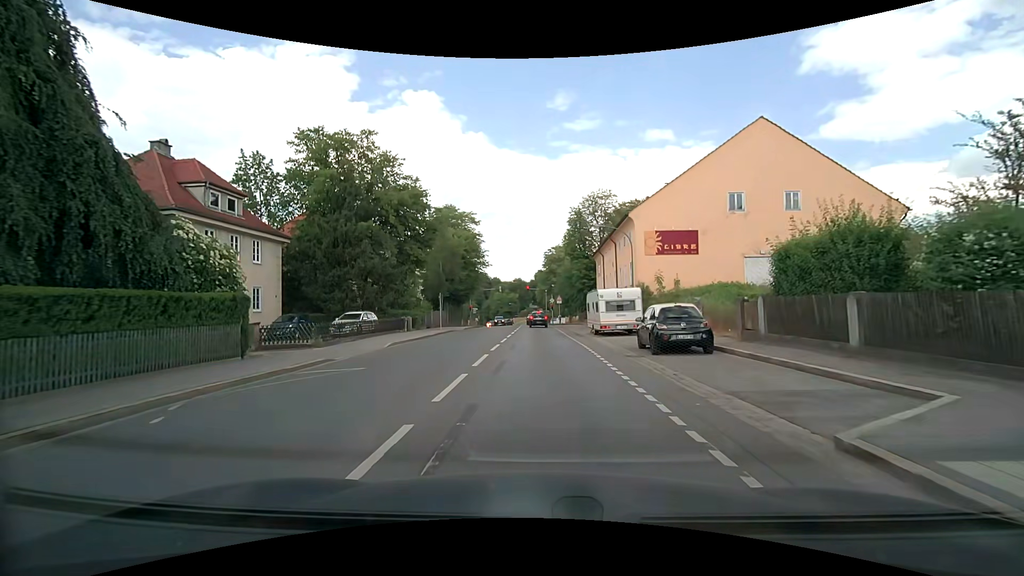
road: secondary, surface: asphalt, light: Day
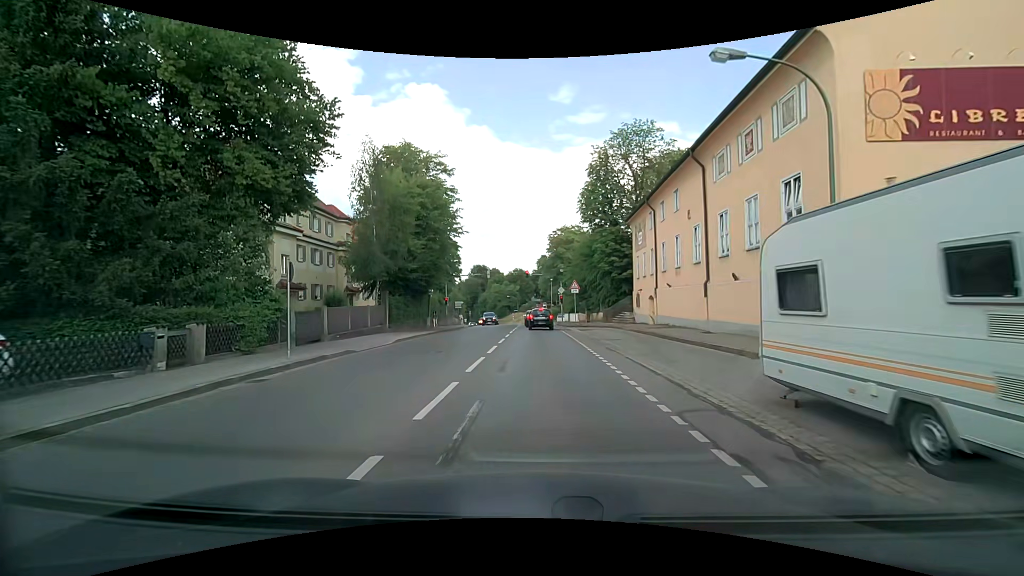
(0.0, +23.6) m; -1°
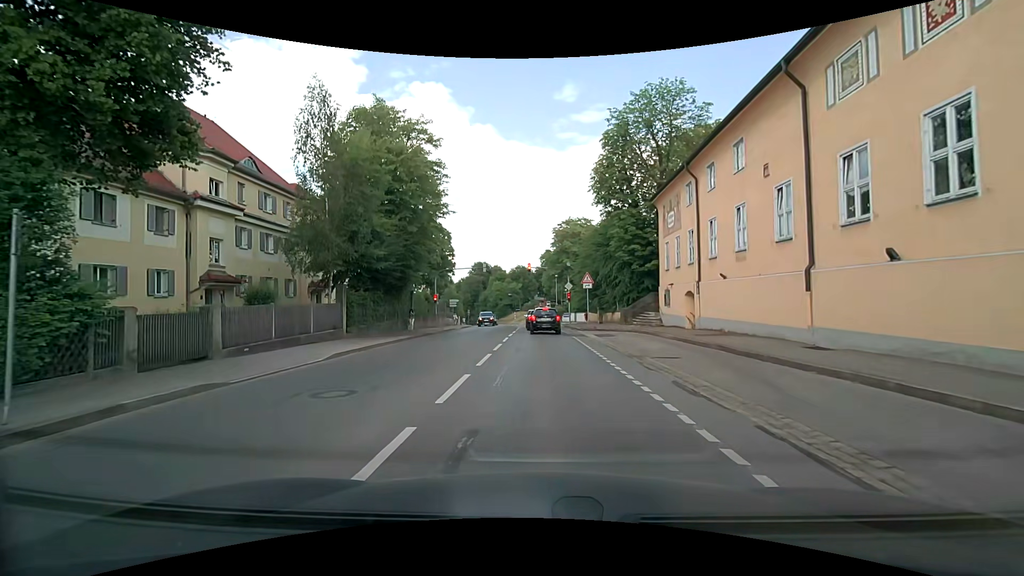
(0.0, +7.8) m; 0°
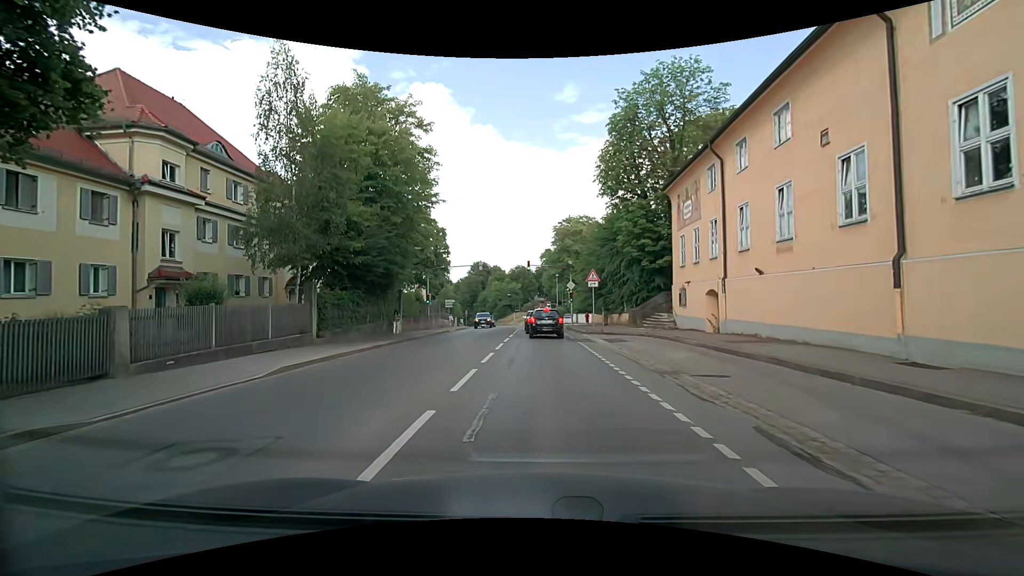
(0.0, +3.3) m; 0°
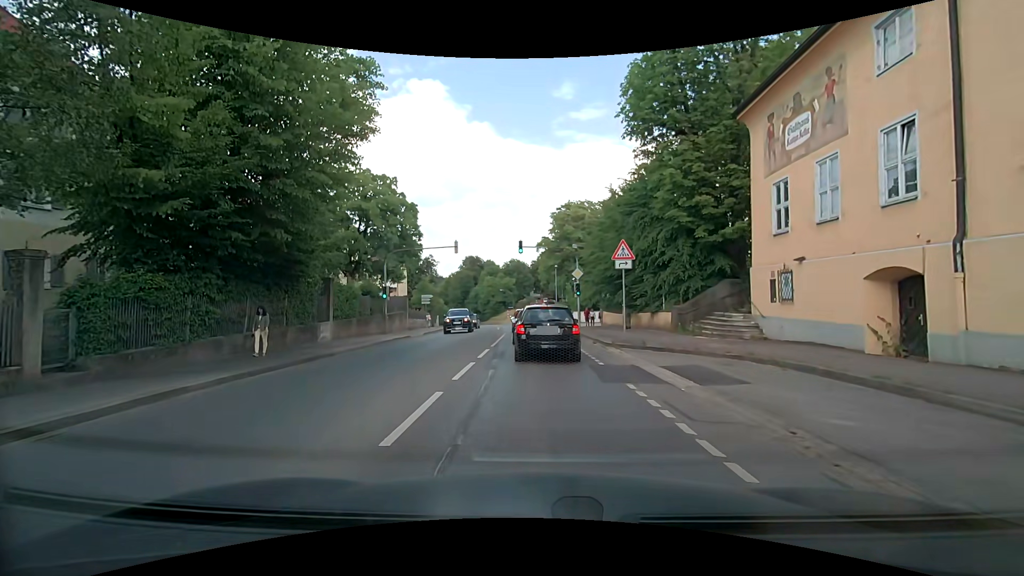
(+0.2, +11.8) m; +2°
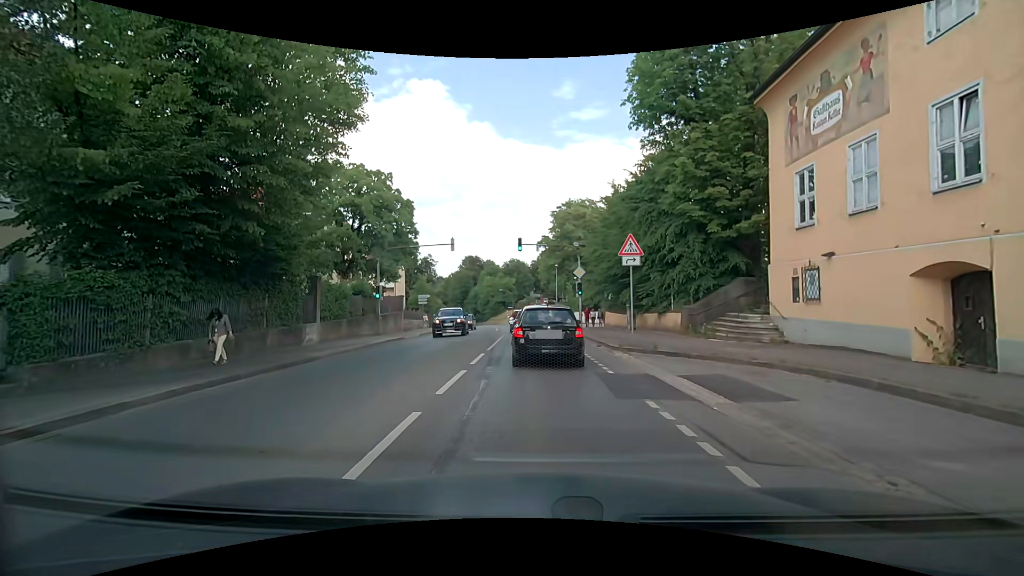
(0.0, +1.4) m; -2°
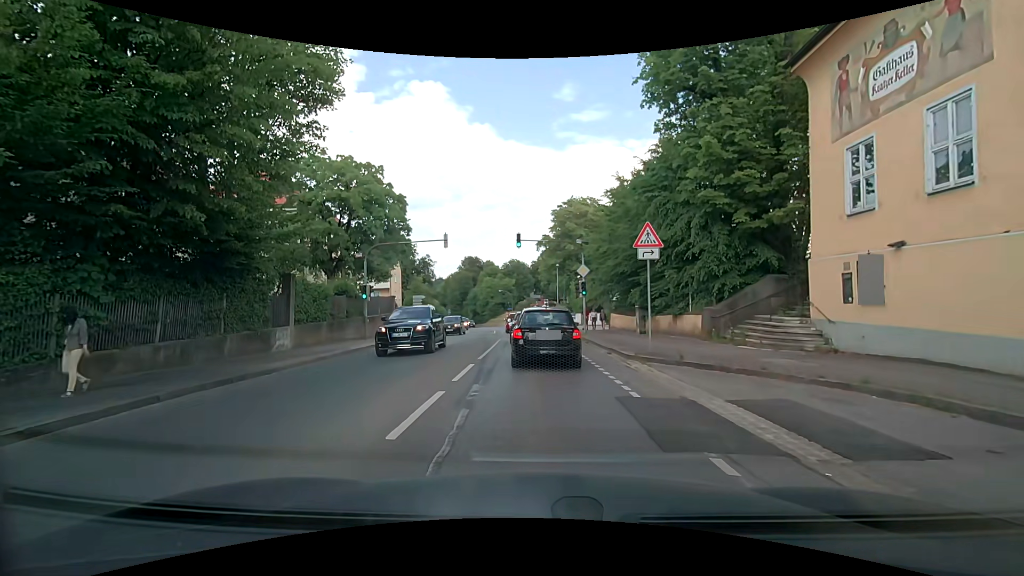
(0.0, +2.6) m; -2°
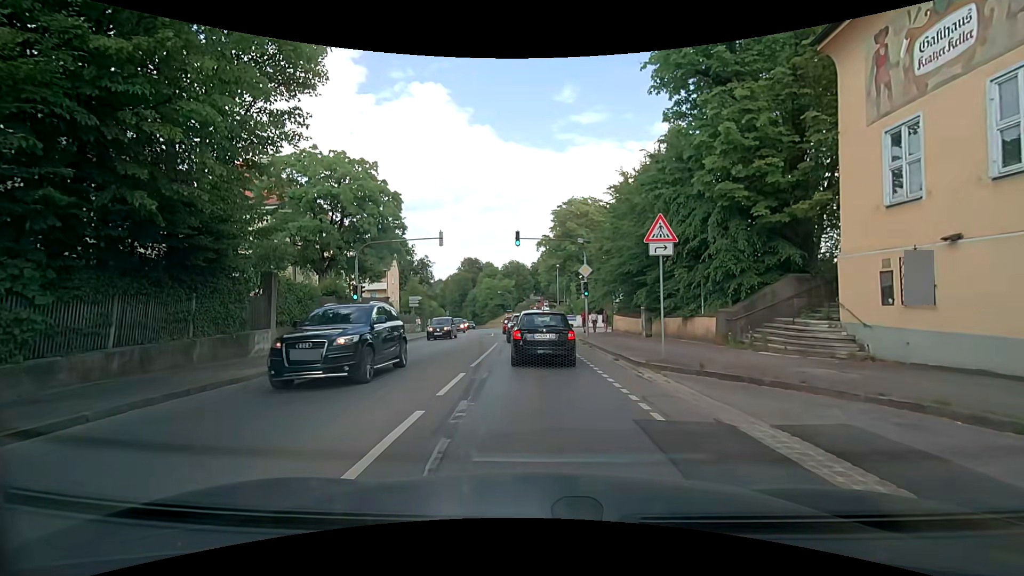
(0.0, +1.6) m; +2°
(0, +10) (0, +20) (-1, +30) (-2, +40) (-3, +50) (-4, +60) (-5, +70) (-7, +80) (-8, +89) (-10, +99) m
